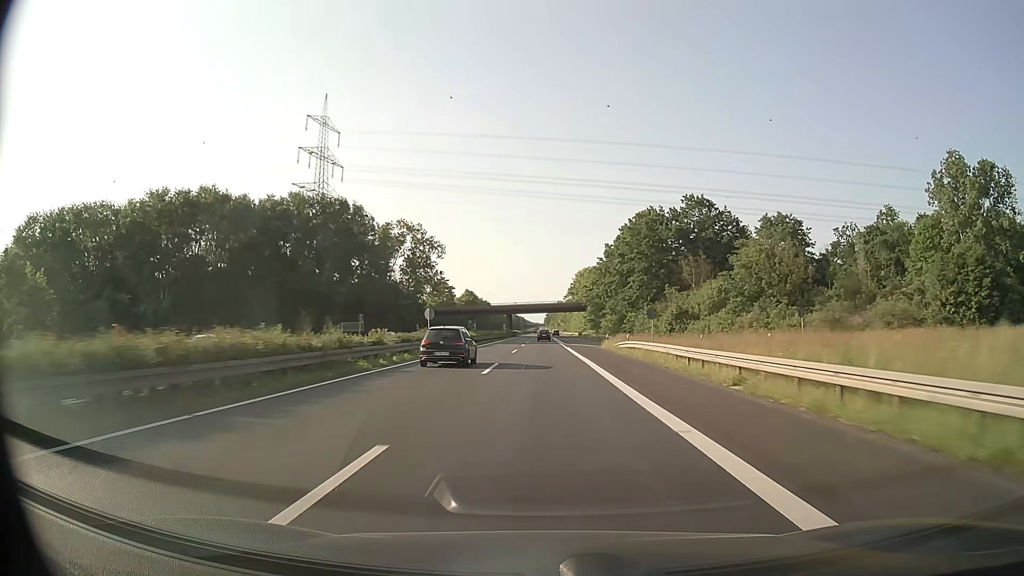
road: trunk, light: Day
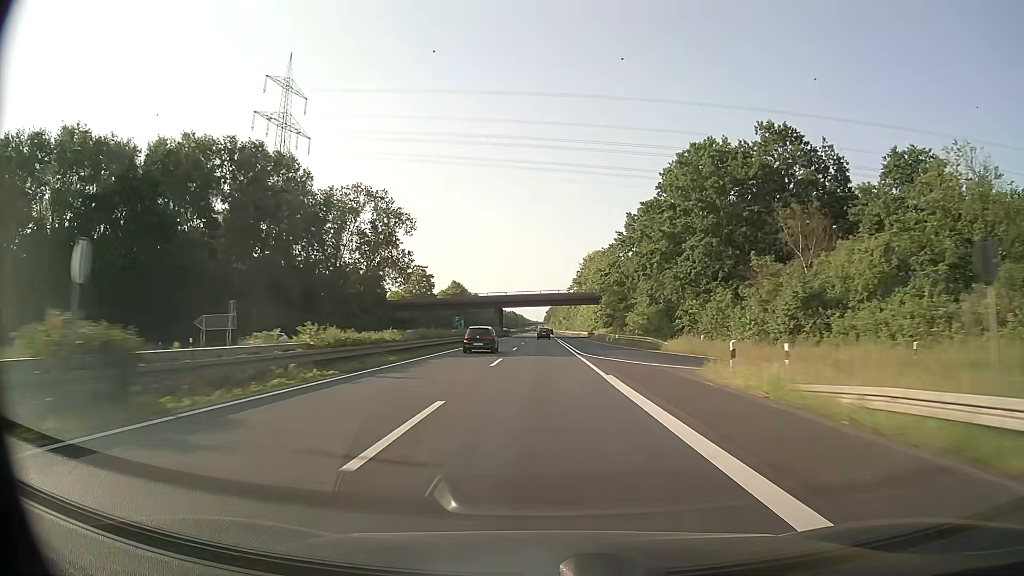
(0.0, +34.2) m; 0°
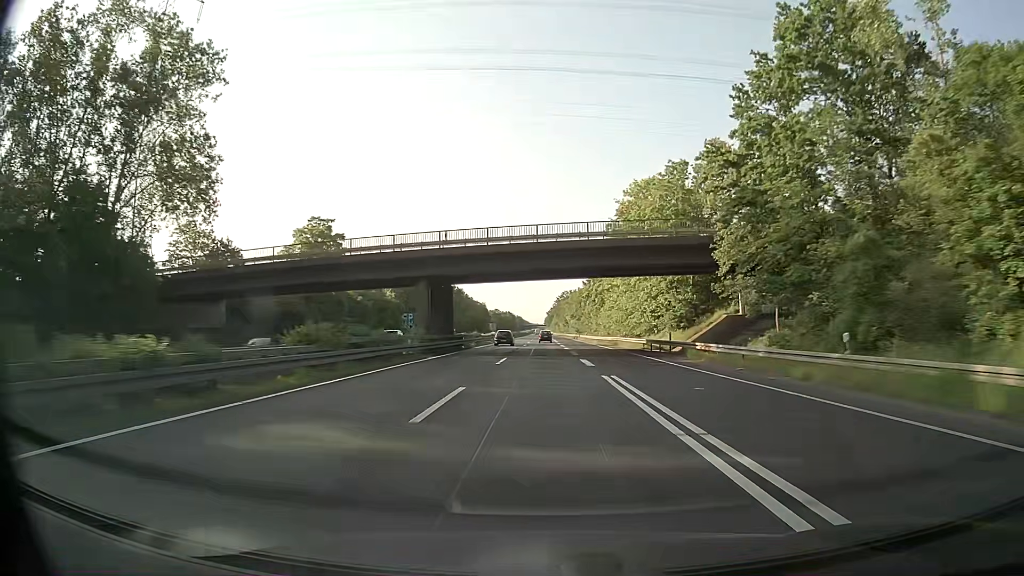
(-0.1, +68.5) m; 0°
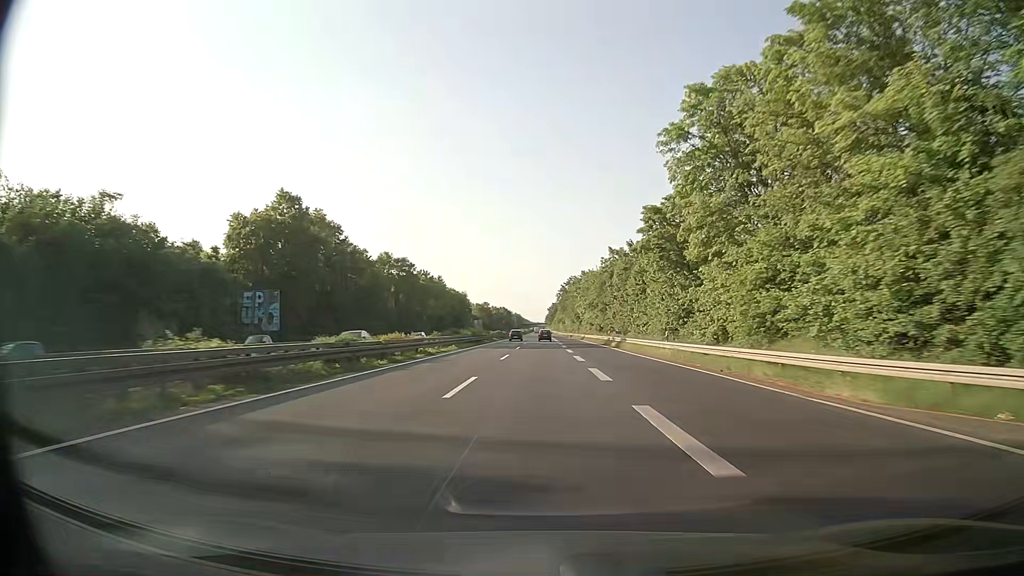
(+0.1, +68.7) m; 0°
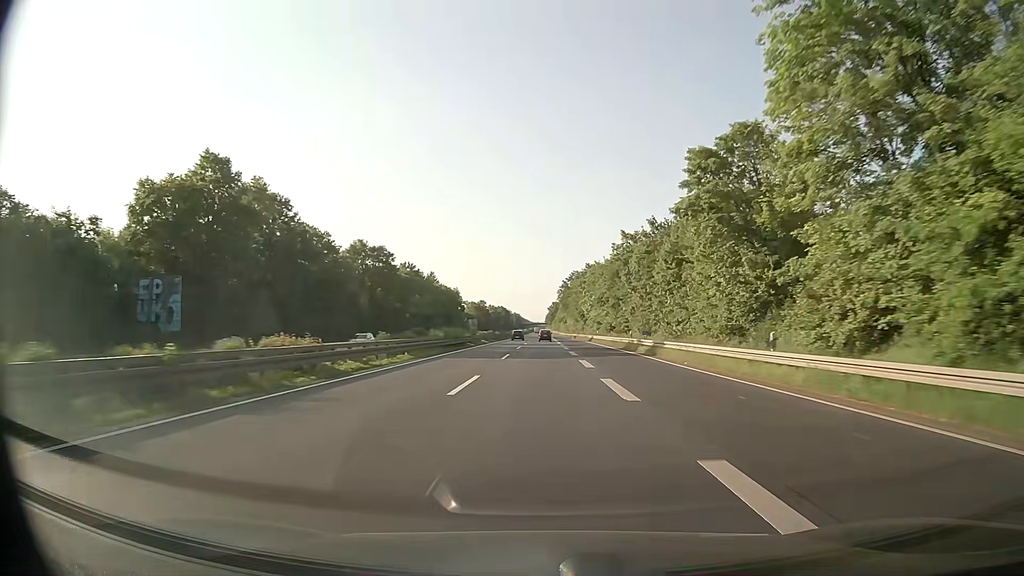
(0.0, +17.2) m; 0°
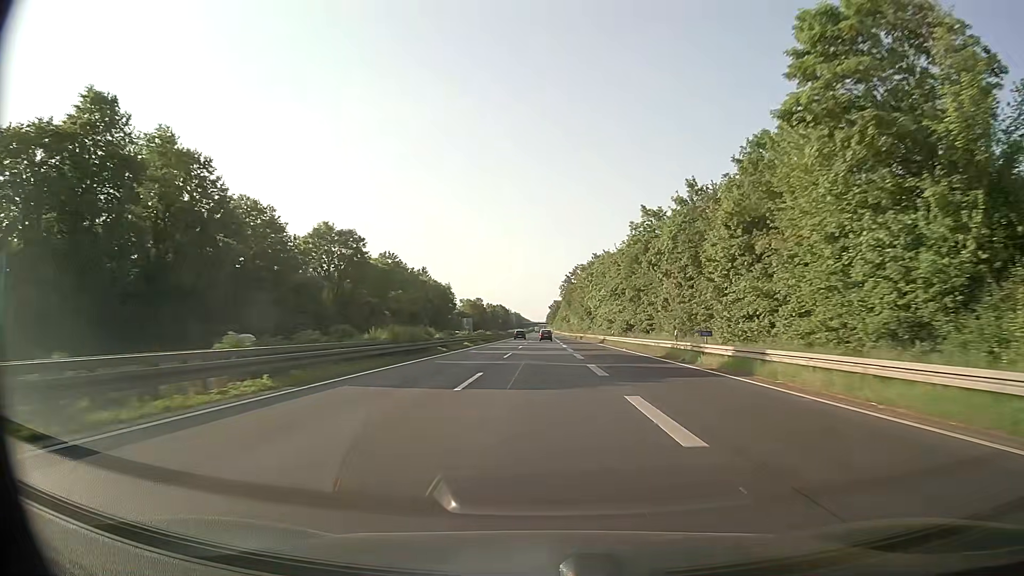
(0.0, +17.2) m; 0°
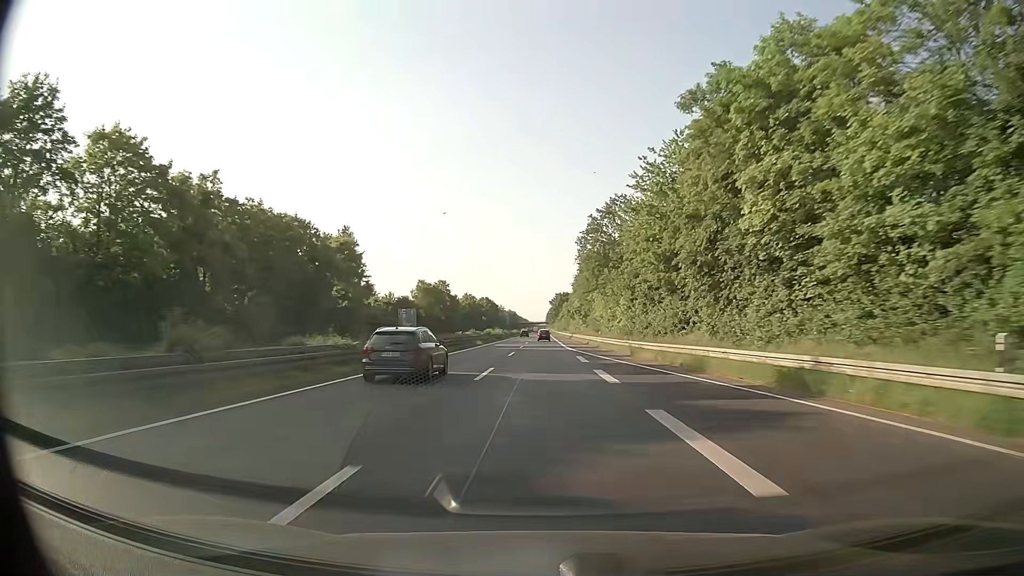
(-0.2, +86.7) m; 0°
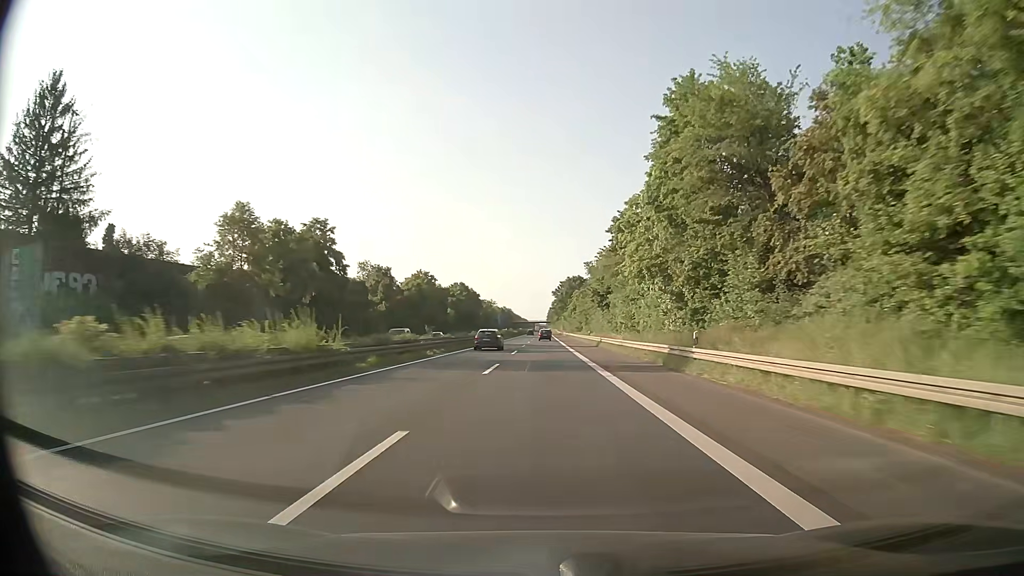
(-0.2, +88.0) m; 0°
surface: asphalt
(0, +10) (0, +20) (0, +30) (0, +40) (0, +50) (0, +60) (0, +70) (0, +80) (0, +90) (0, +100) m
